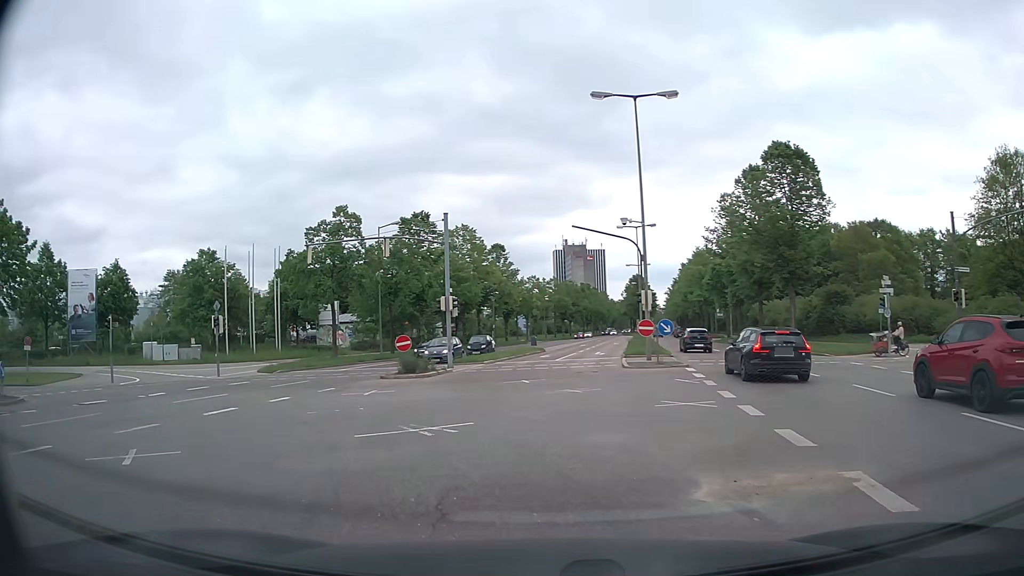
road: primary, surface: asphalt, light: Day
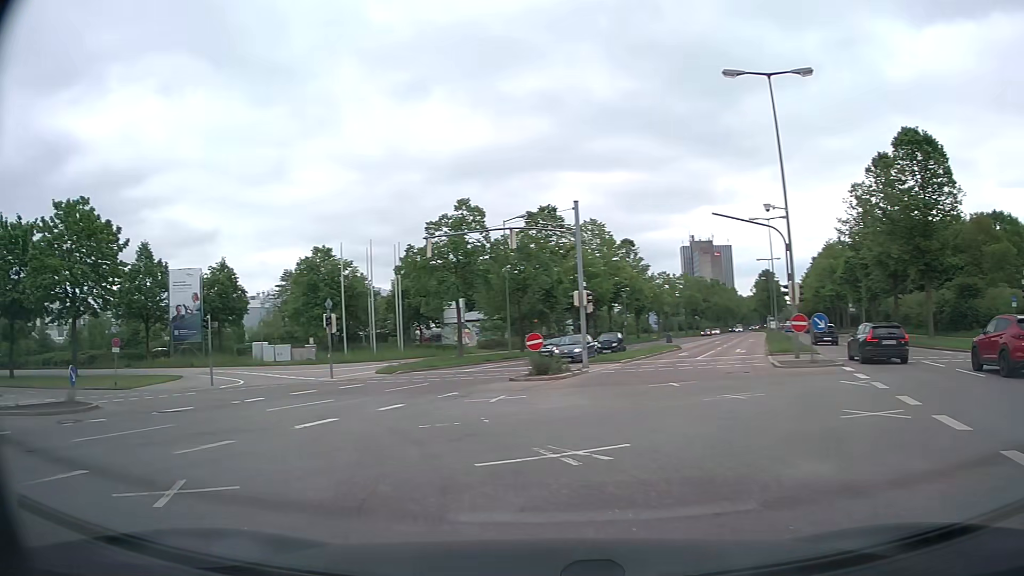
(-0.2, +2.3) m; -9°
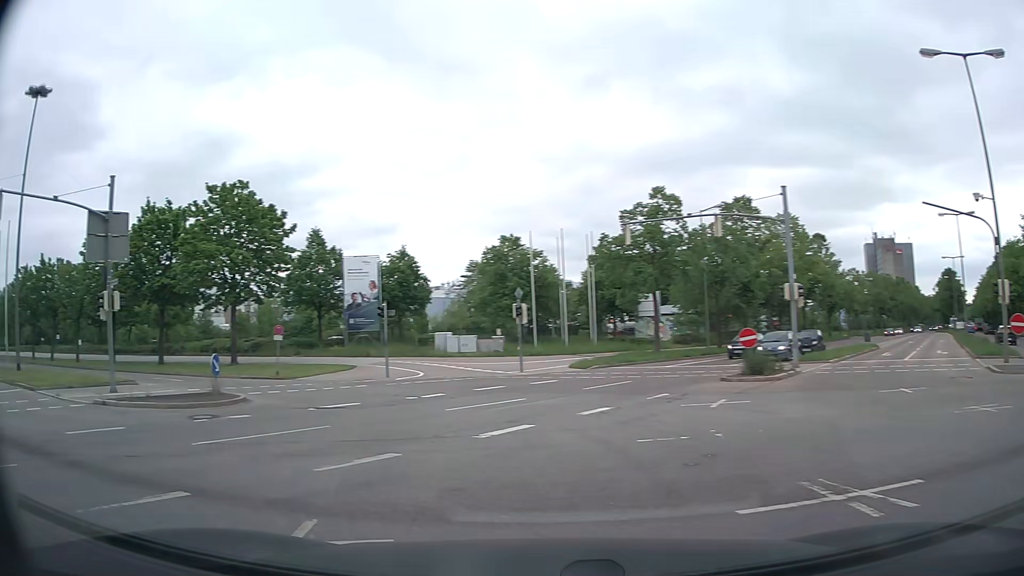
(-0.4, +2.2) m; -17°
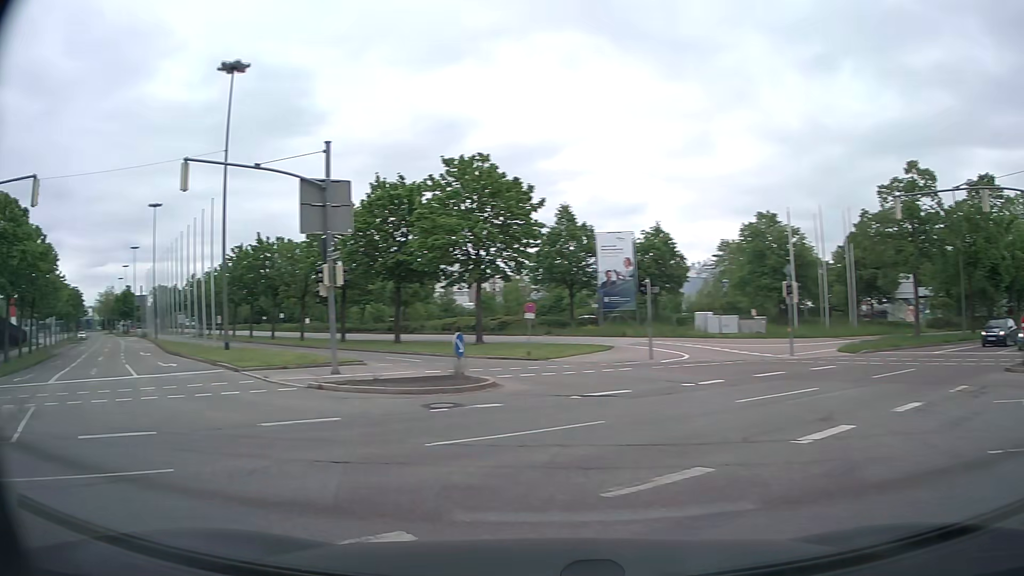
(-0.4, +2.2) m; -21°
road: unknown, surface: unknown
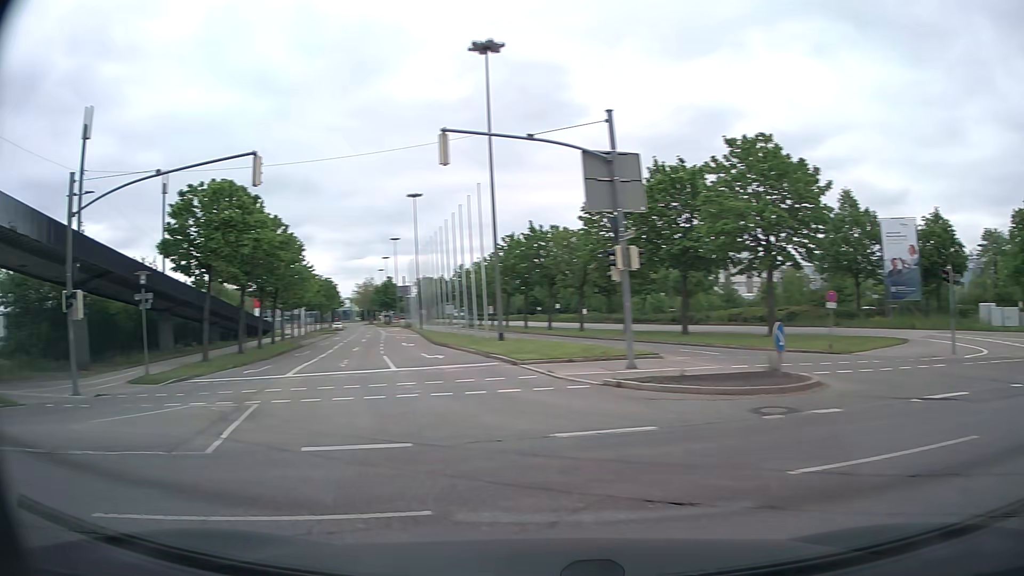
(-0.5, +2.3) m; -24°
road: tertiary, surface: asphalt
